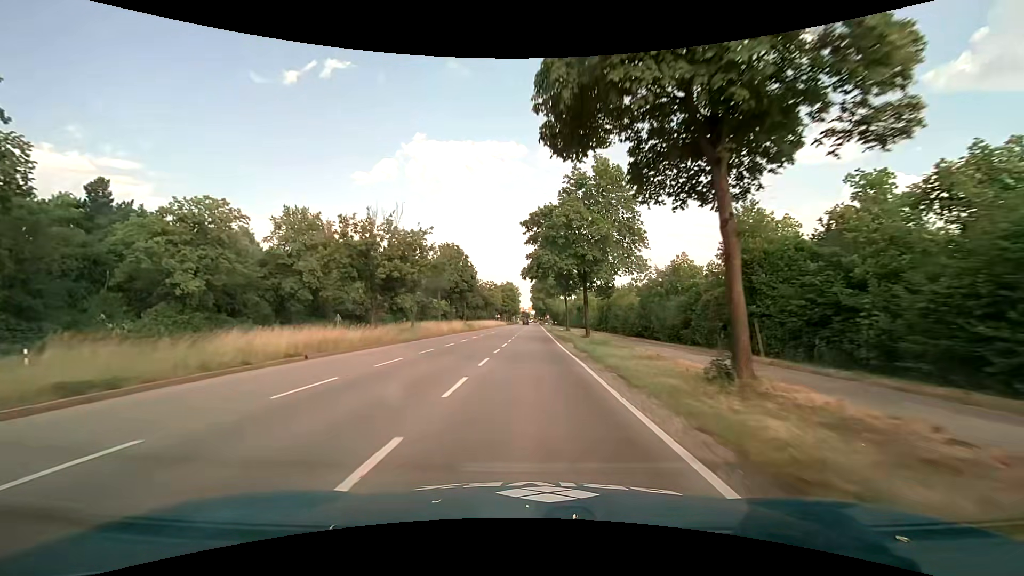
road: primary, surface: asphalt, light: Day
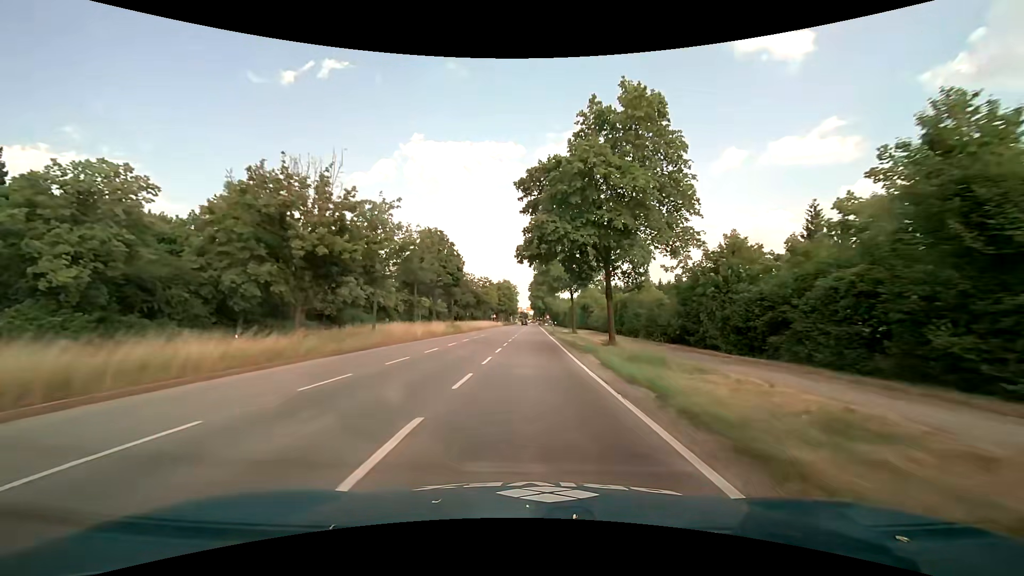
(0.0, +10.8) m; 0°
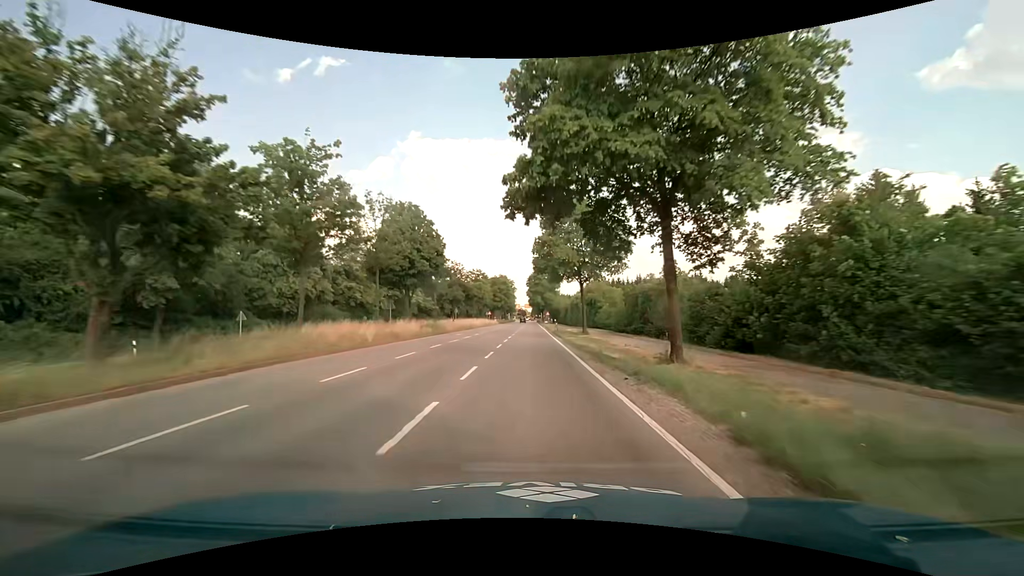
(0.0, +10.8) m; 0°
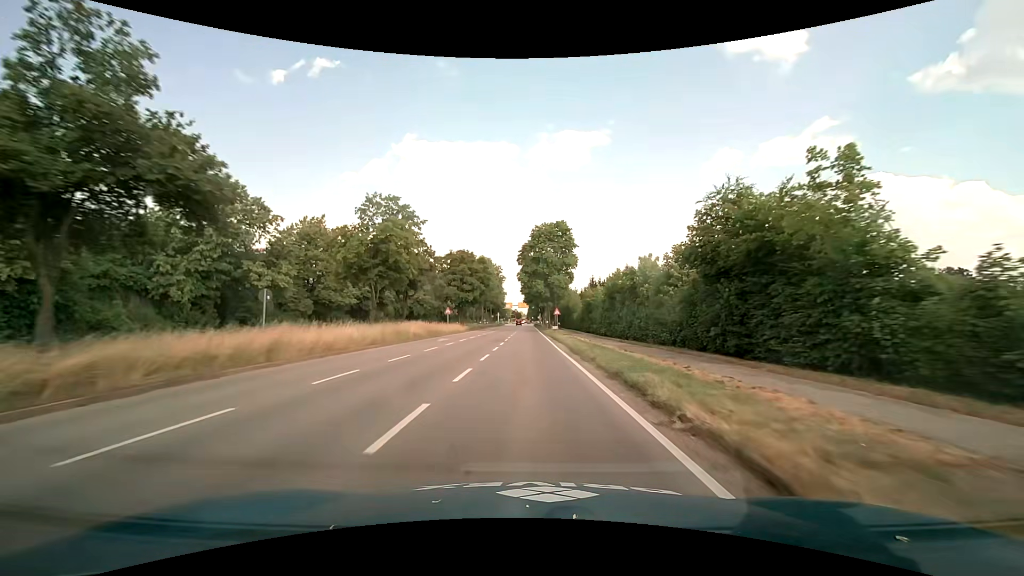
(+0.2, +53.8) m; 0°
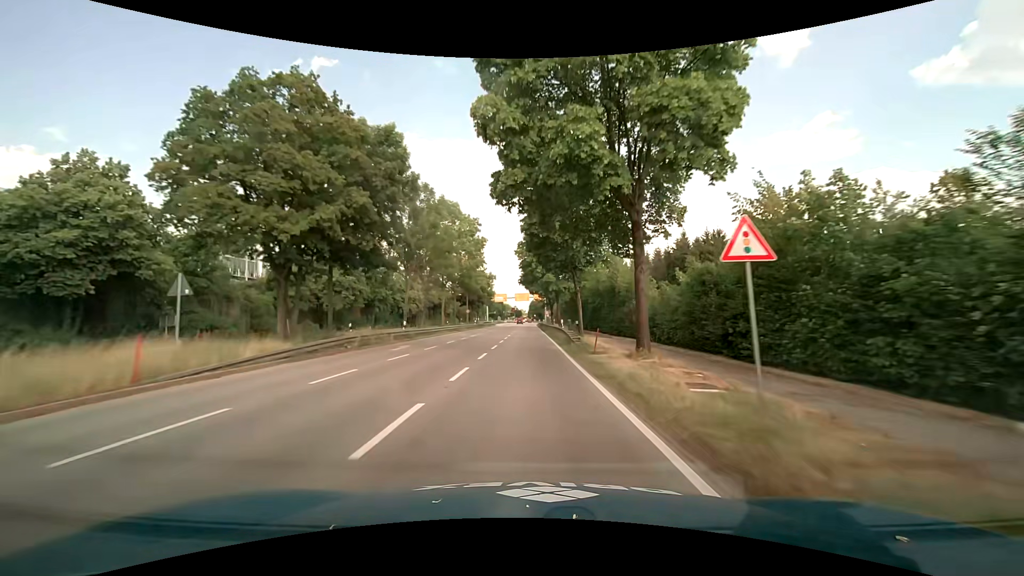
(+0.1, +53.8) m; 0°
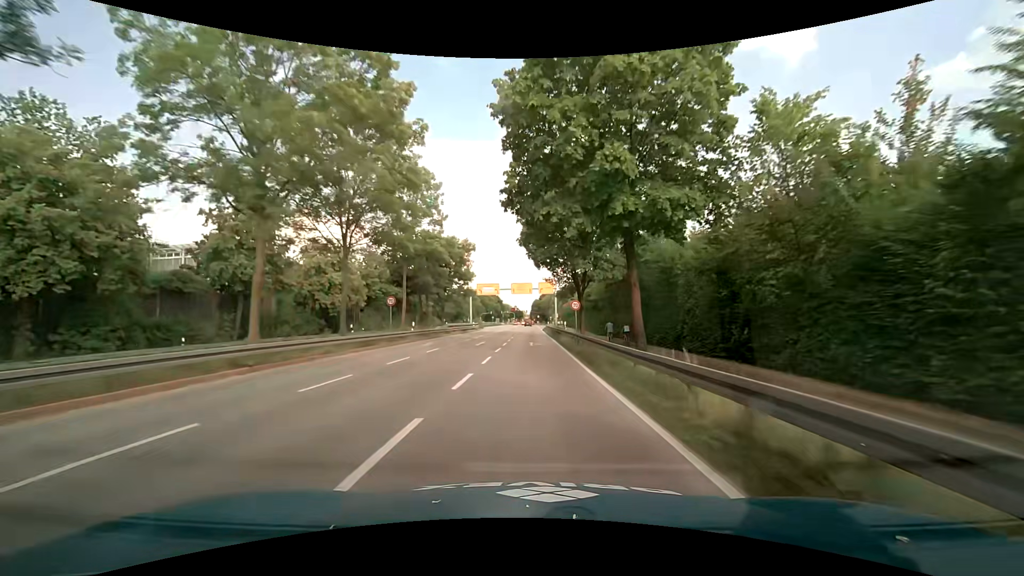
(-0.2, +42.9) m; 0°
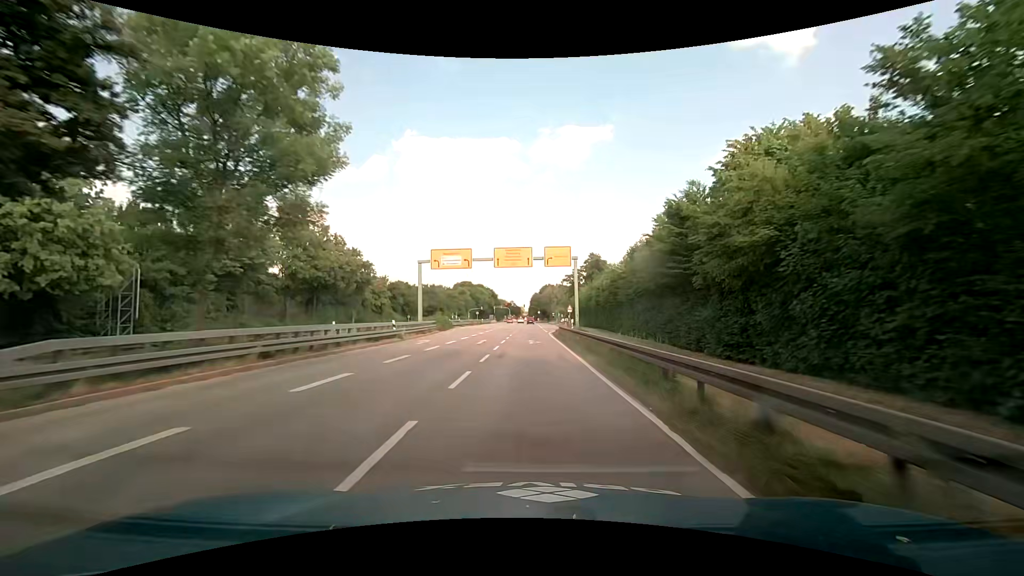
(+0.2, +42.1) m; +1°
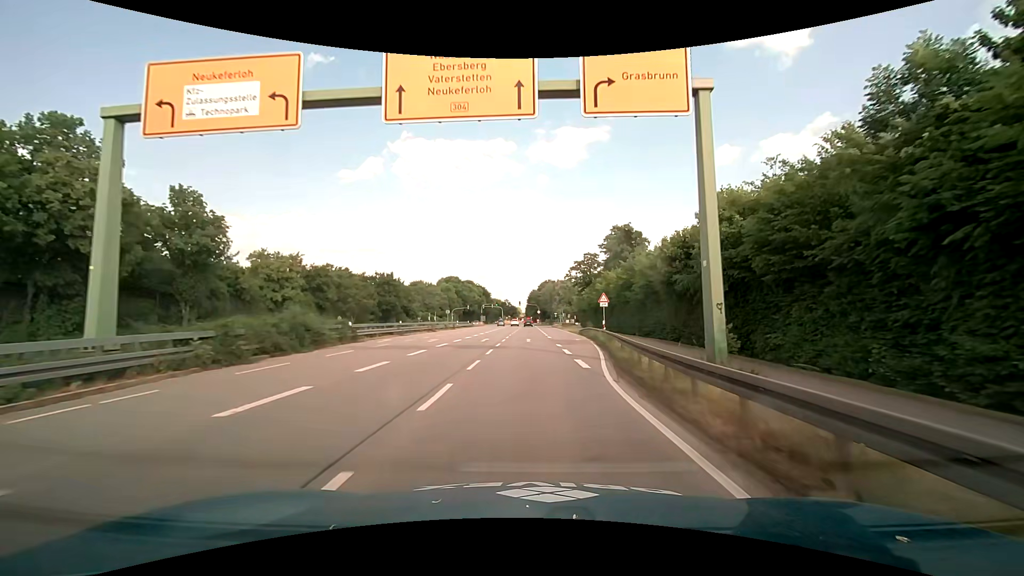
(-0.1, +37.2) m; 0°
(0, +10) (0, +20) (0, +30) (0, +40) (0, +50) (0, +60) (0, +70) (0, +80) (0, +90) (0, +100) m
